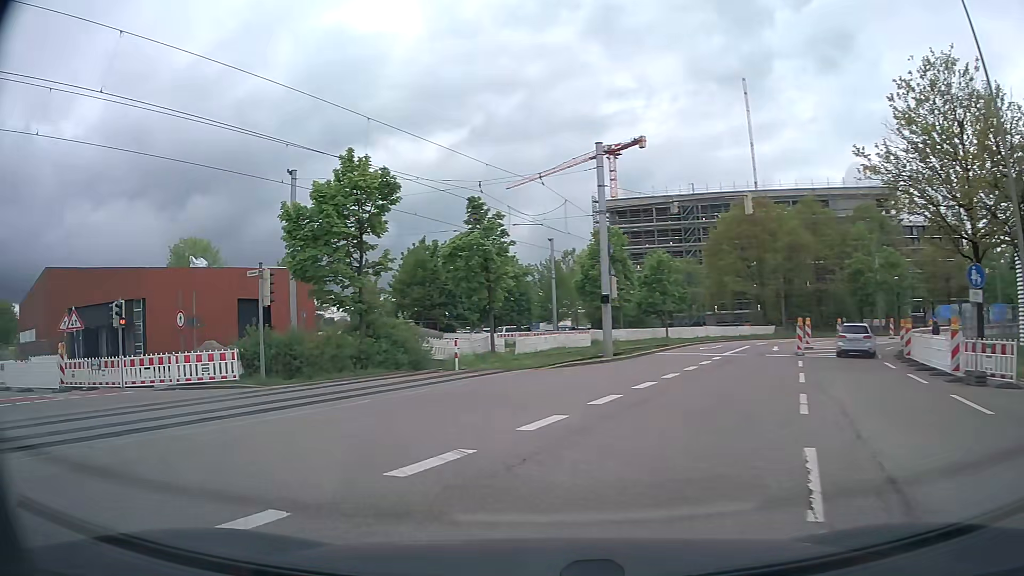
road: residential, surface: asphalt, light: Day
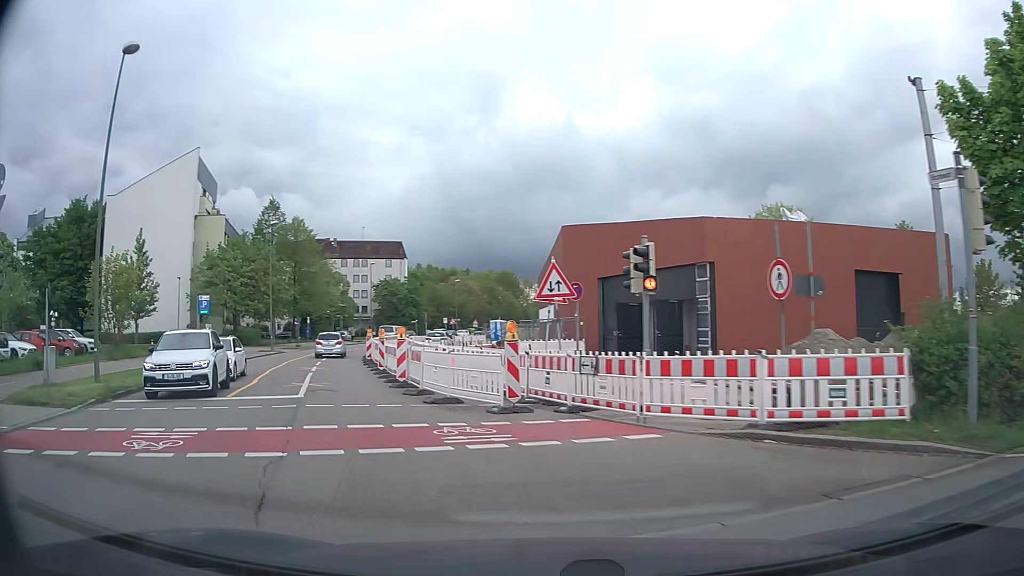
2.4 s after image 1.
(-5.3, +11.0) m; -51°
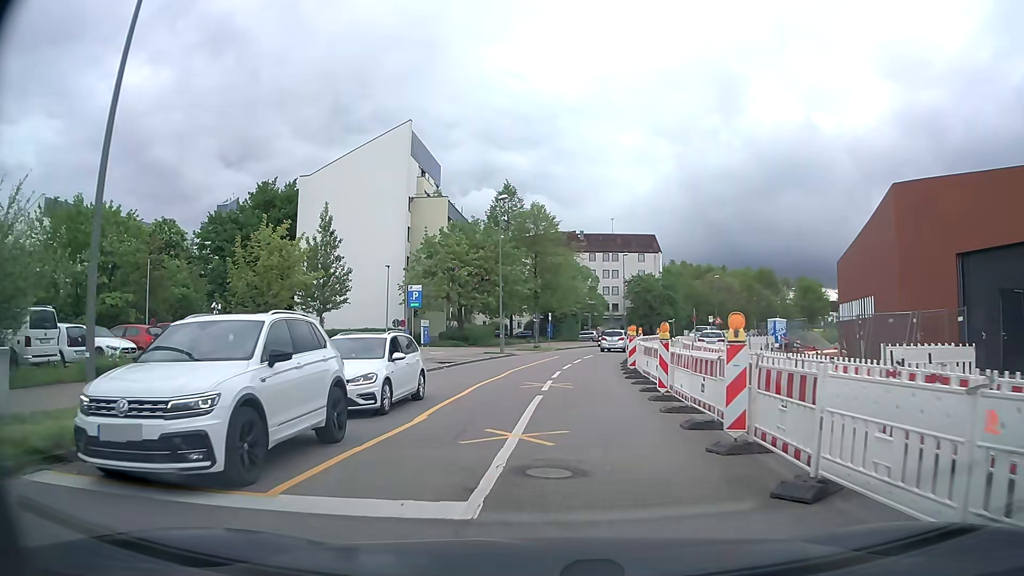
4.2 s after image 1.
(-2.6, +10.3) m; -22°
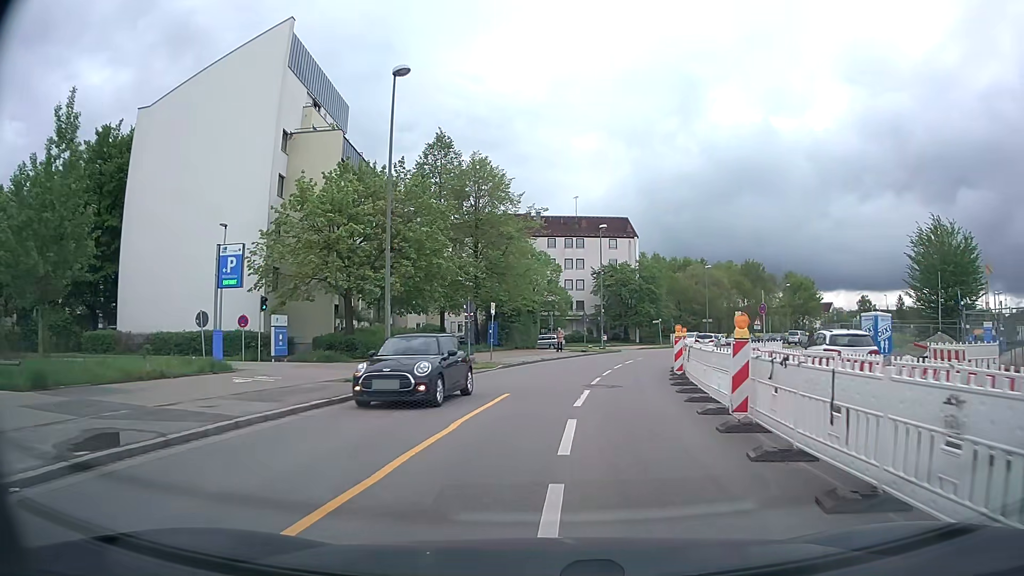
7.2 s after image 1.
(+0.5, +23.0) m; +4°
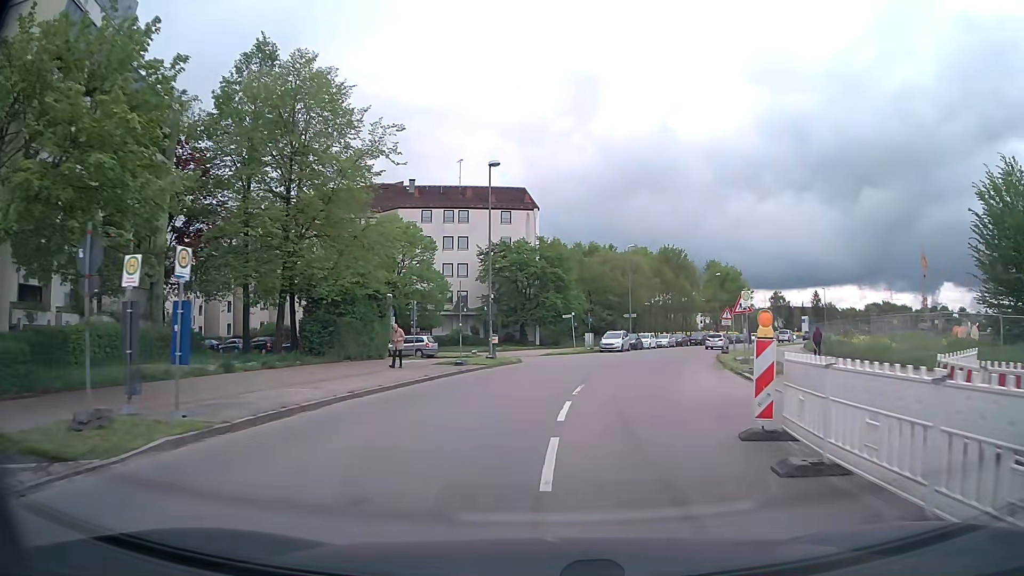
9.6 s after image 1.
(+1.7, +21.0) m; +9°
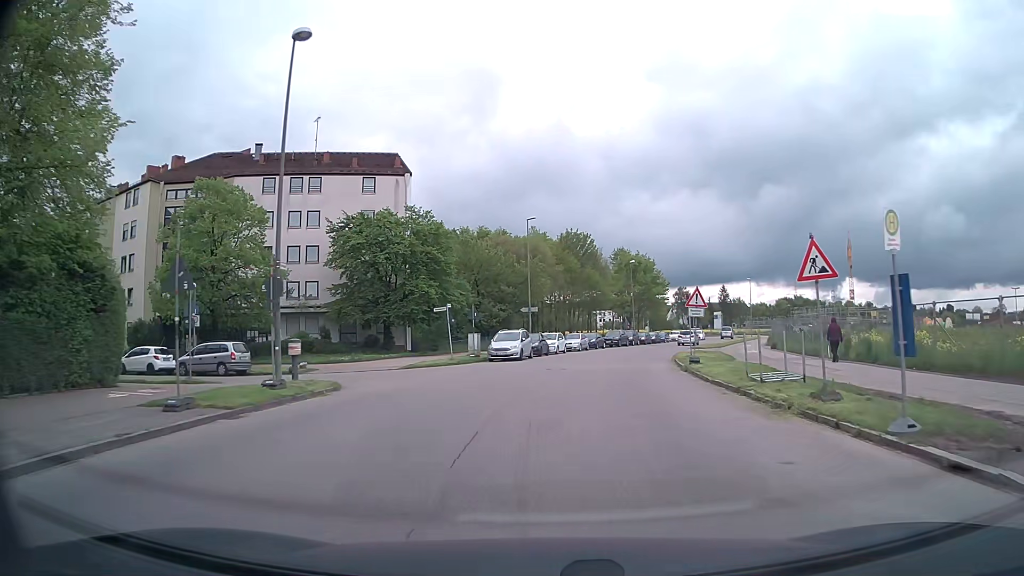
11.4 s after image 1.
(+1.5, +16.3) m; +9°
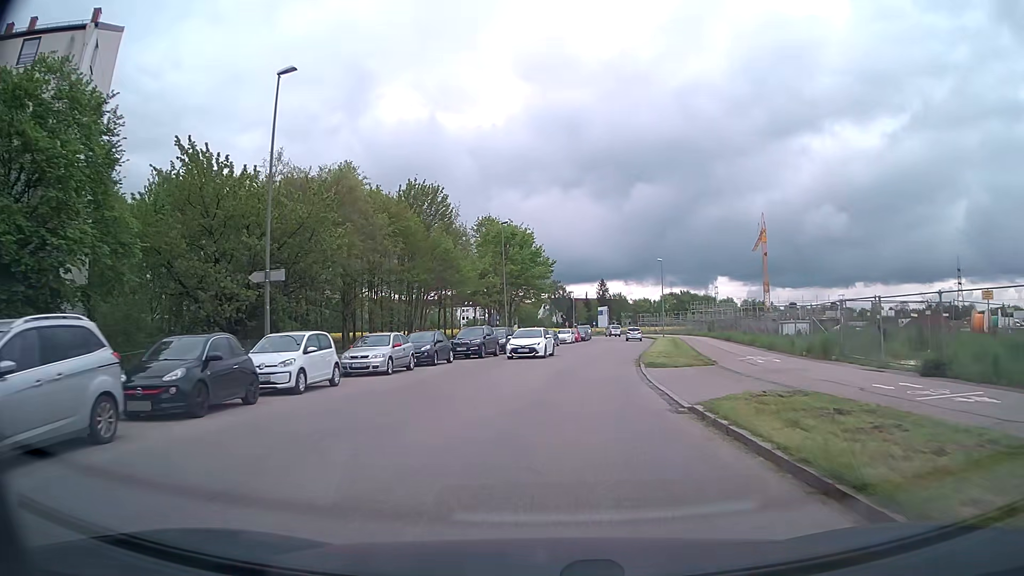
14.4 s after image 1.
(+3.2, +30.1) m; +11°
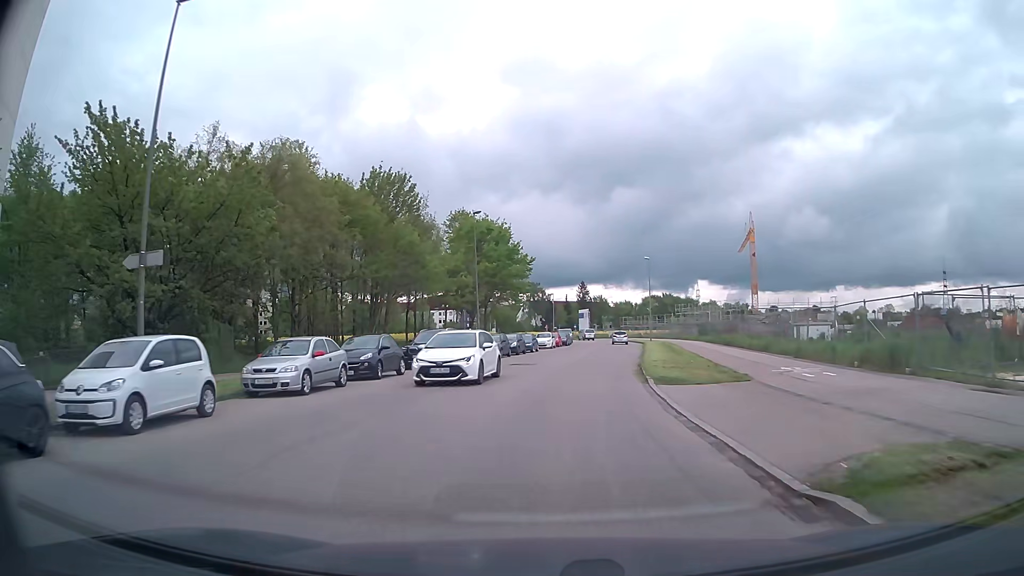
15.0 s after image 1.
(+0.2, +6.3) m; +2°
(0, +10) (+1, +20) (+2, +30) (+4, +40) (+5, +50) (+7, +60) (+8, +69) (+9, +79) (+10, +89) (+10, +99) m
